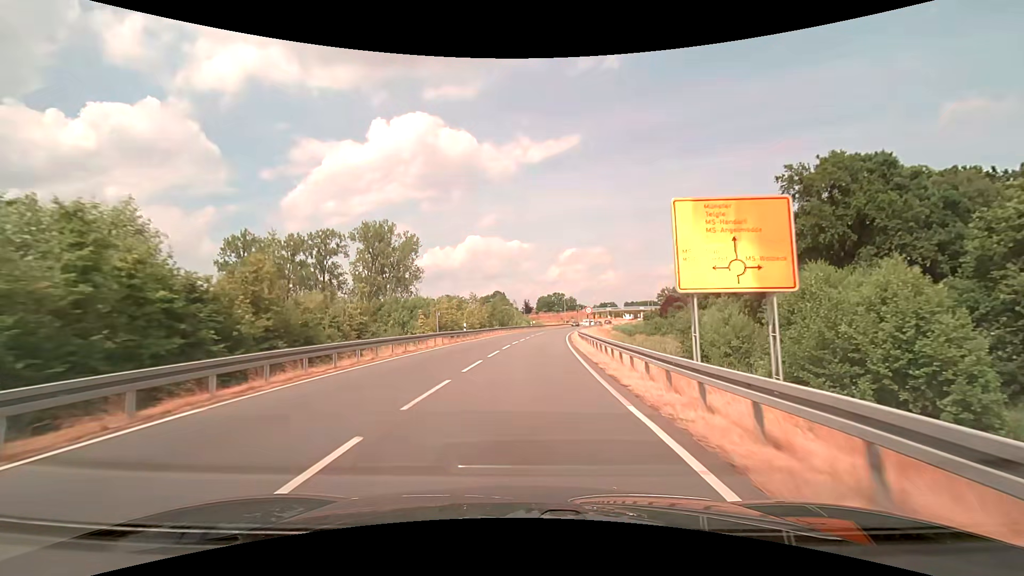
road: secondary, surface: asphalt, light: Day
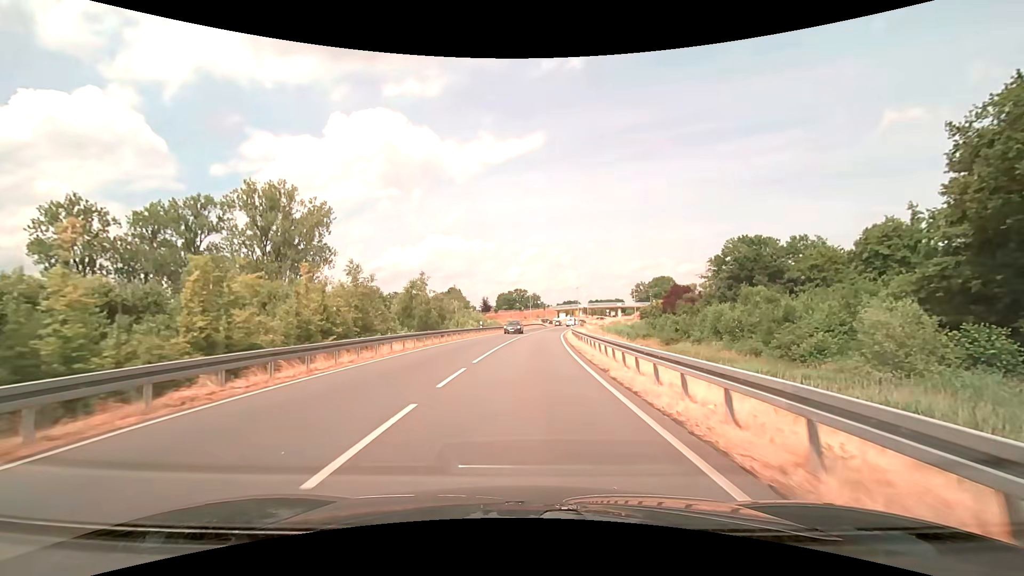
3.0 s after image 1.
(+1.6, +39.1) m; +4°
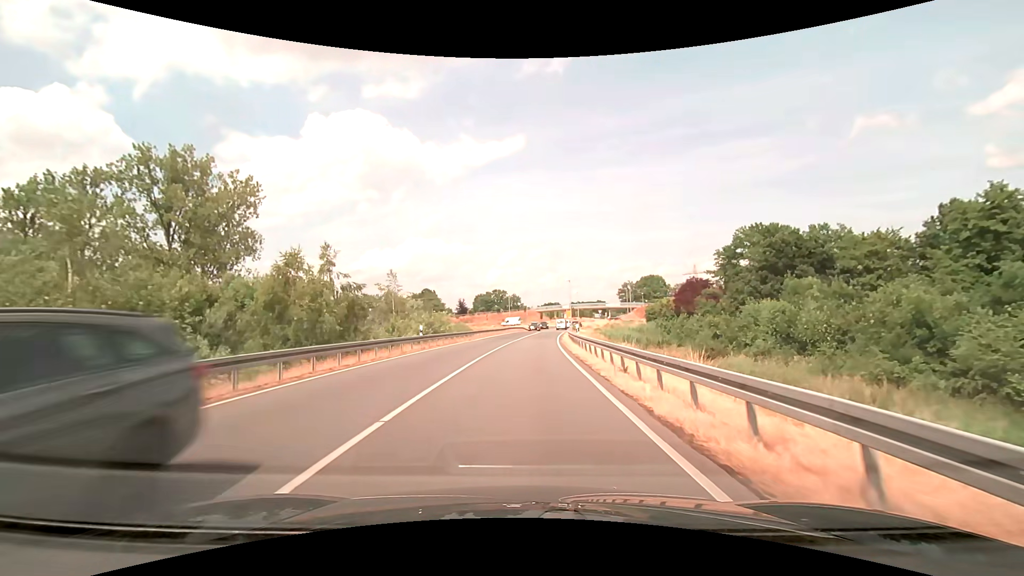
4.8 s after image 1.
(+0.4, +21.1) m; +3°
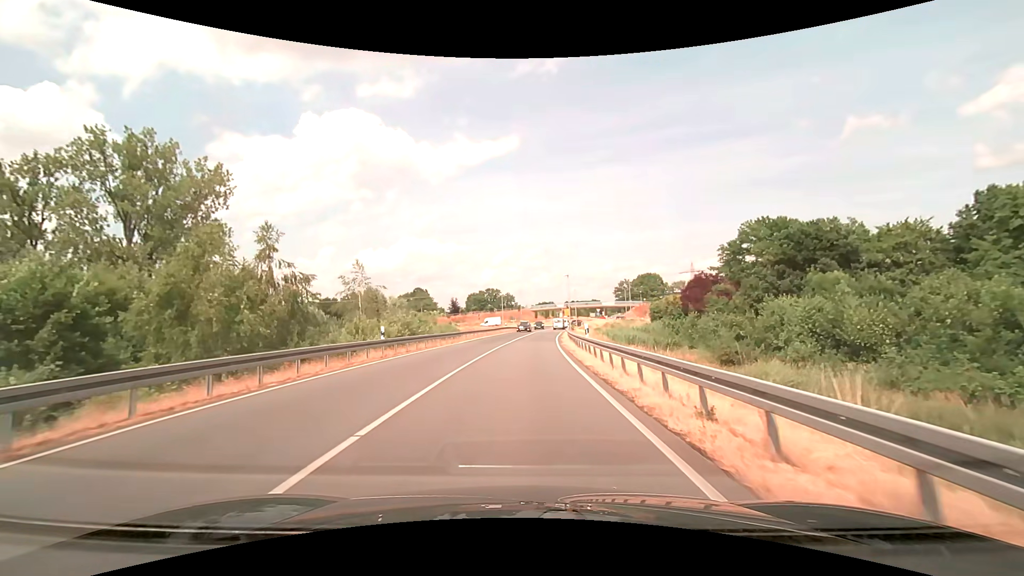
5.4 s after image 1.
(0.0, +6.7) m; +1°
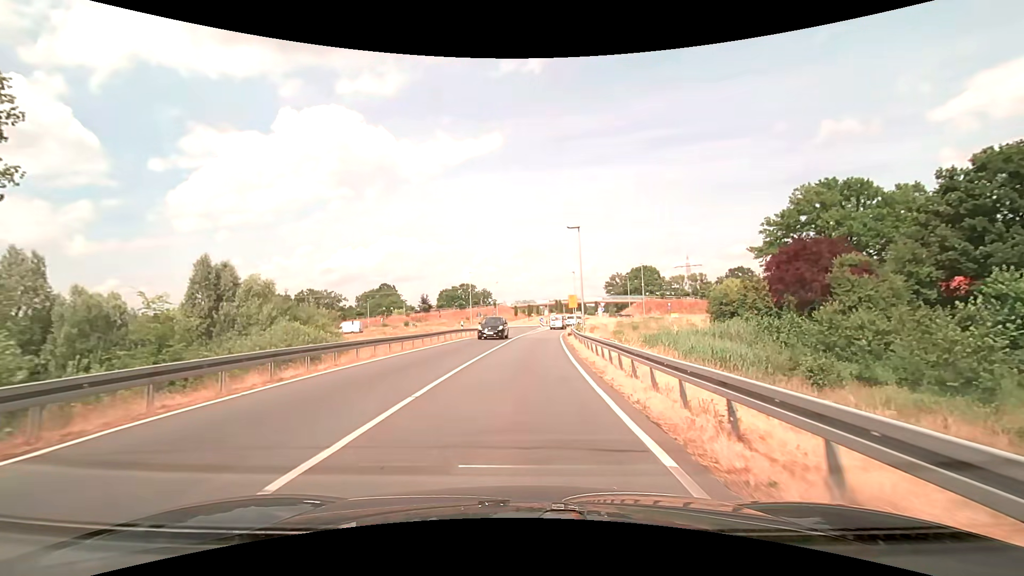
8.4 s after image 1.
(+0.7, +31.3) m; +2°
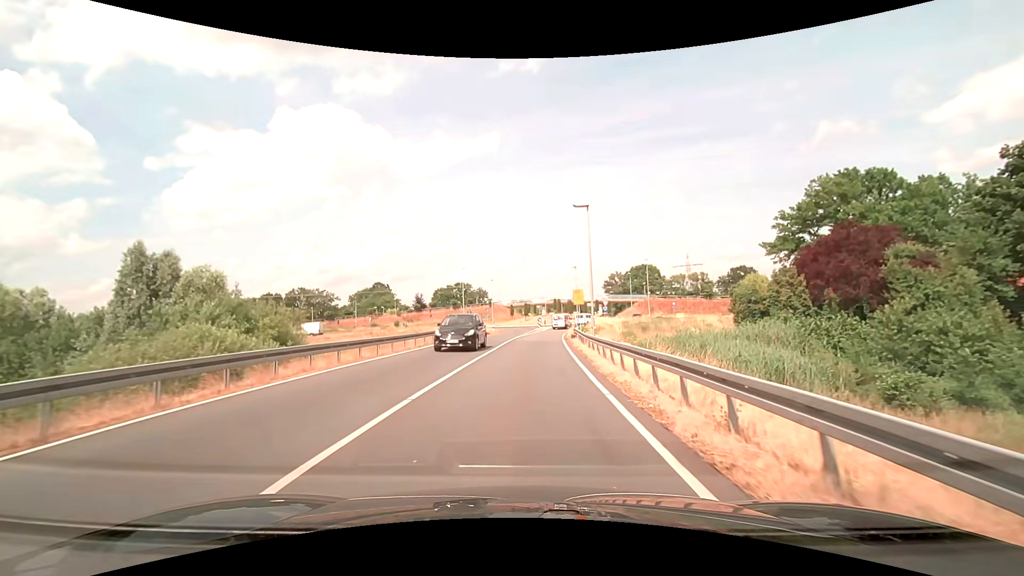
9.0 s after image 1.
(0.0, +5.9) m; 0°
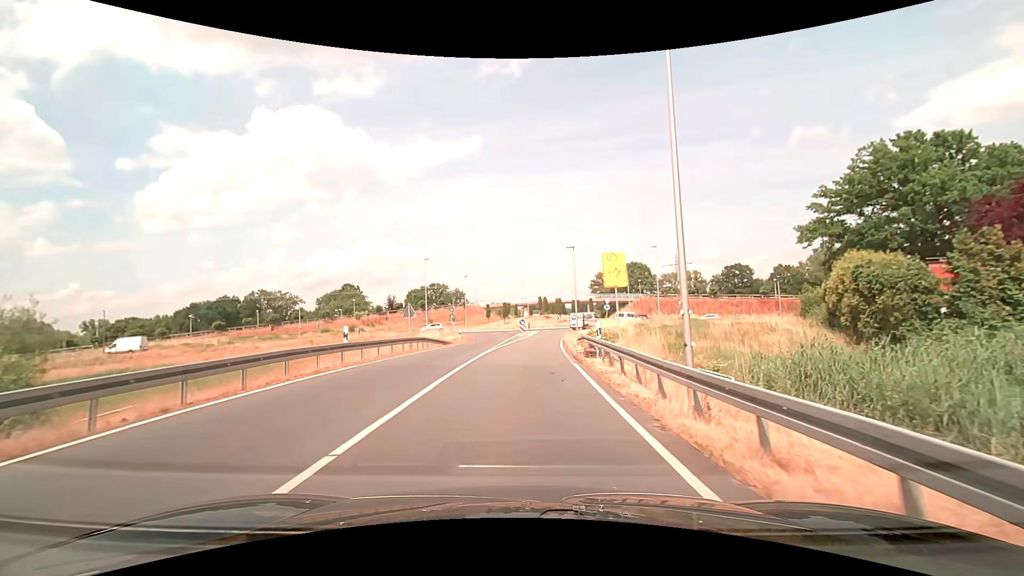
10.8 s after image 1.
(+0.3, +17.0) m; +3°
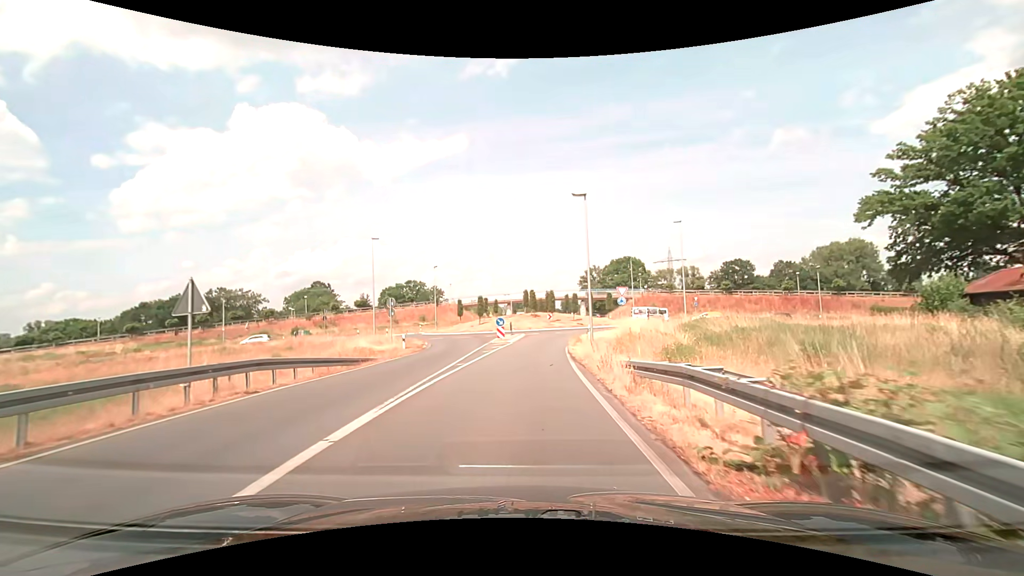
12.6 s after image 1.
(+0.2, +16.7) m; +1°
(0, +10) (0, +20) (+1, +30) (+3, +40) (+8, +48) (+13, +56) (+16, +66) (+14, +76) (+10, +85) (+7, +95) m
